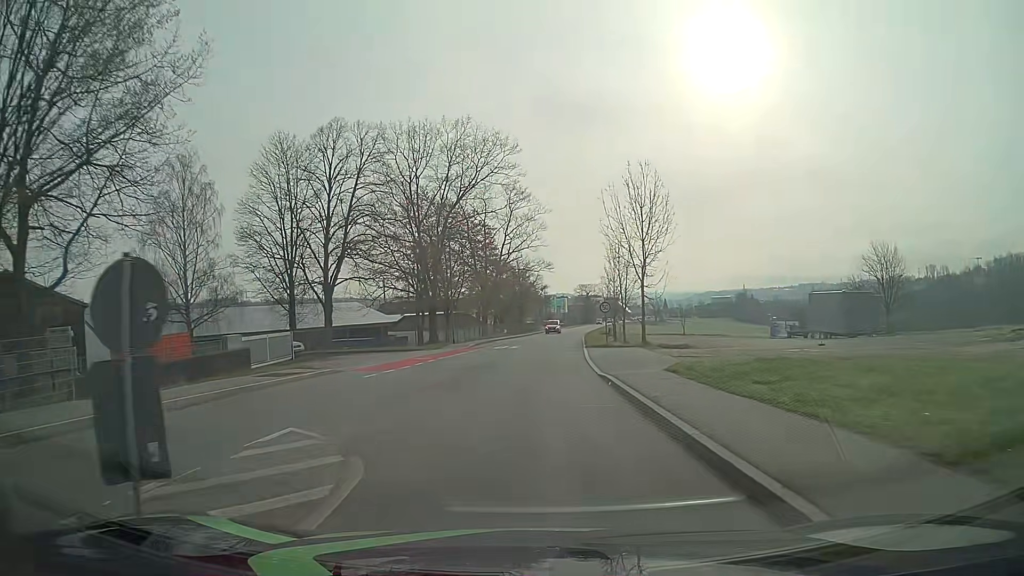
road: tertiary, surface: asphalt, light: Day
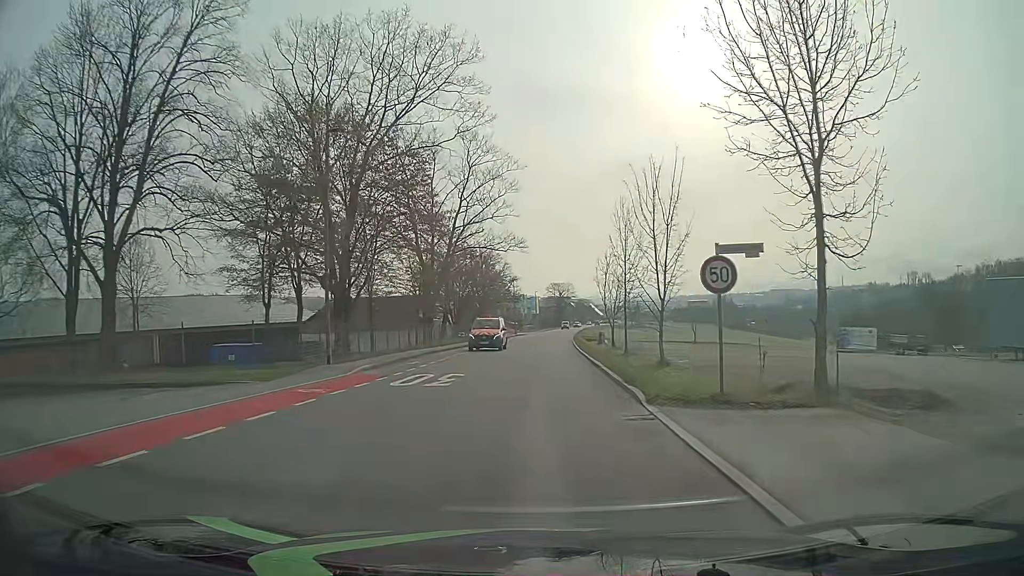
(+0.1, +24.0) m; +3°
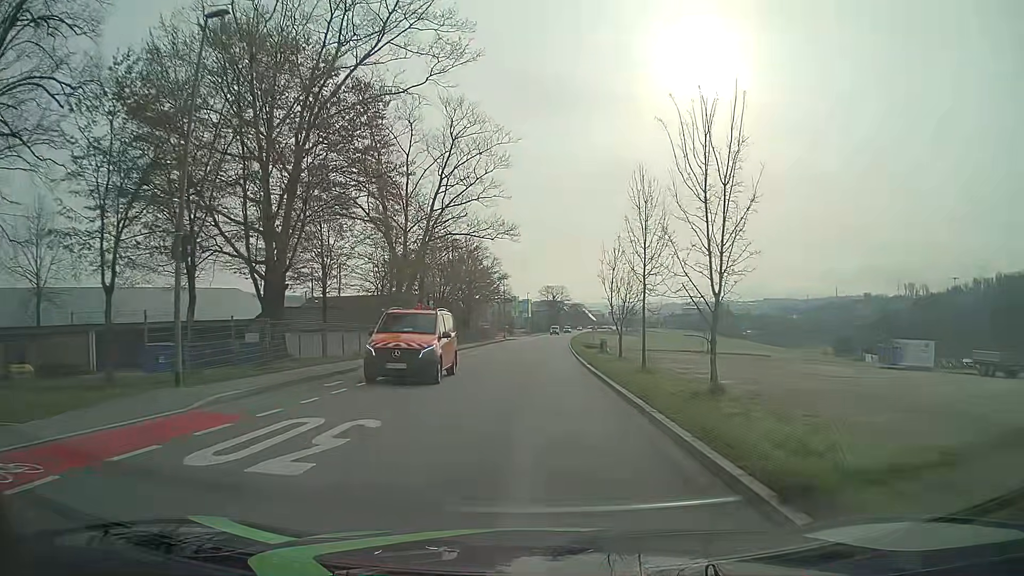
(0.0, +9.8) m; +1°
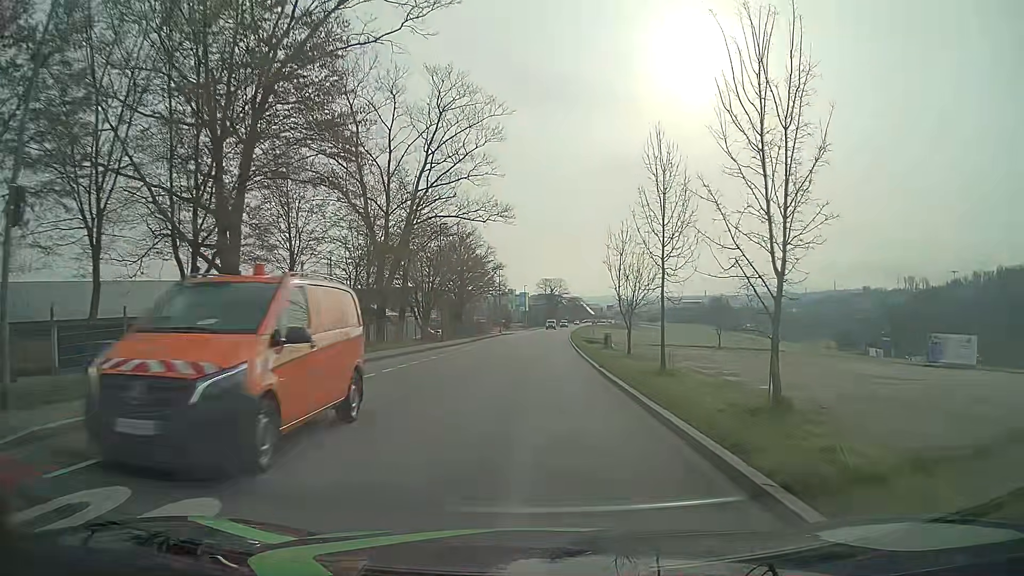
(0.0, +5.4) m; 0°
(0, +10) (0, +20) (0, +30) (0, +40) (+1, +50) (+1, +60) (+1, +70) (+2, +80) (+2, +90) (+3, +100) m
